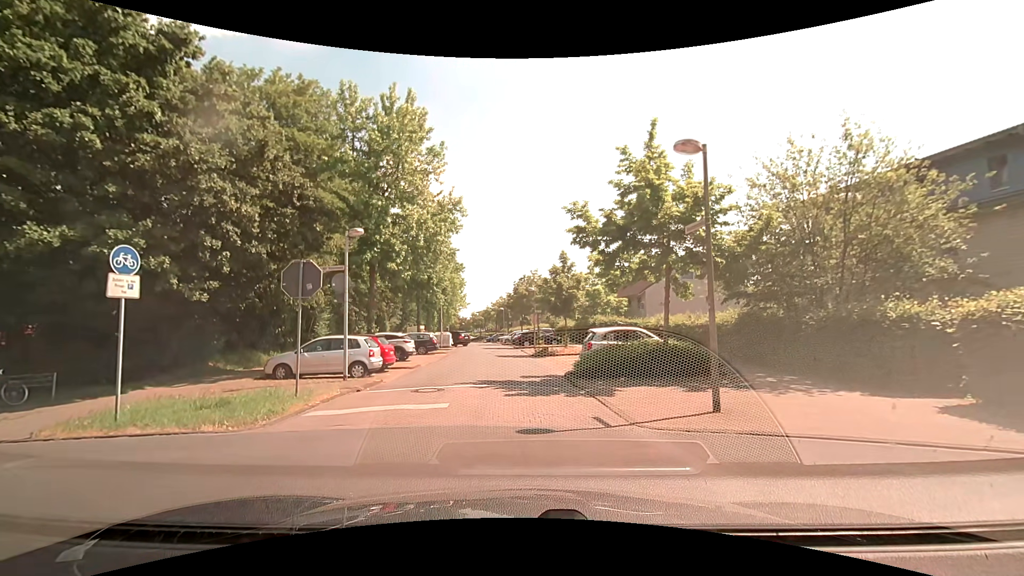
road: residential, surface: asphalt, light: Day
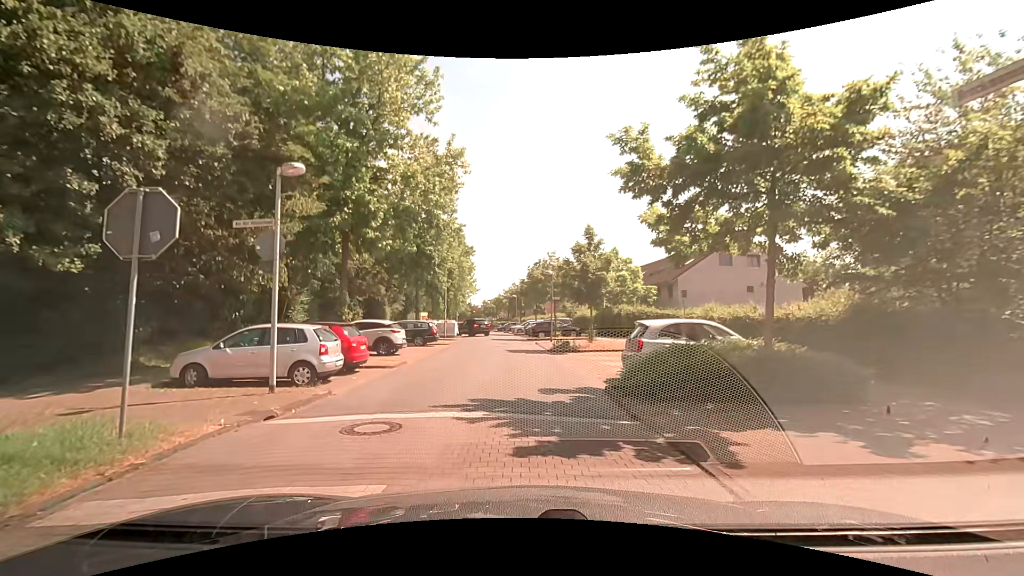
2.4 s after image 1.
(0.0, +5.6) m; 0°
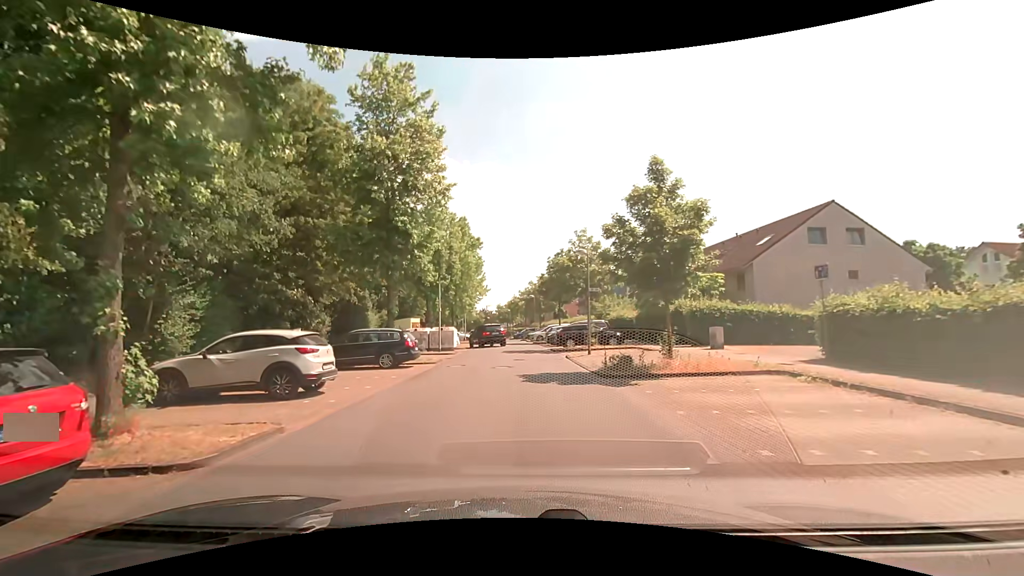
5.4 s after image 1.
(-0.2, +10.8) m; -4°
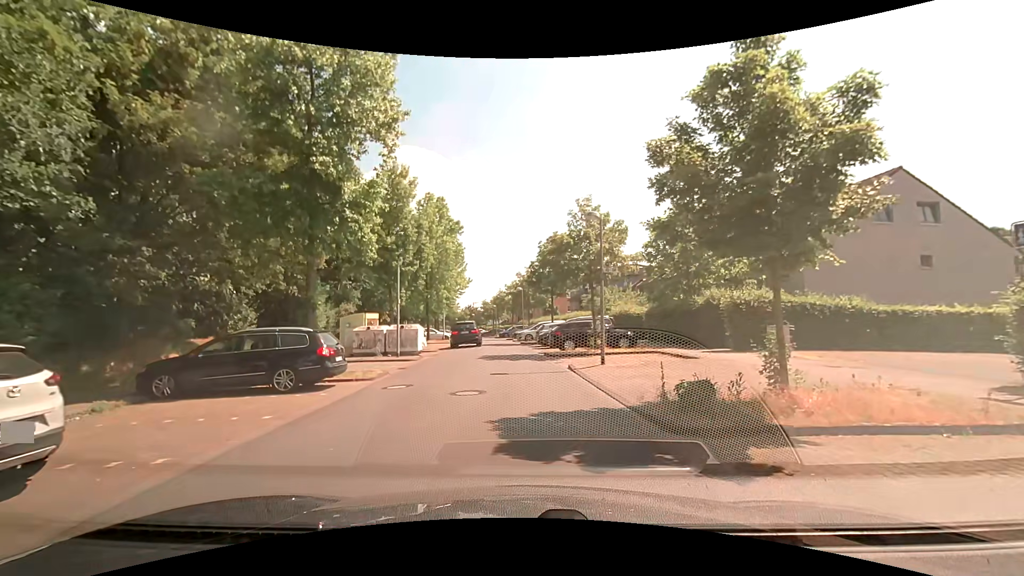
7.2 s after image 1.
(+0.3, +7.1) m; +4°
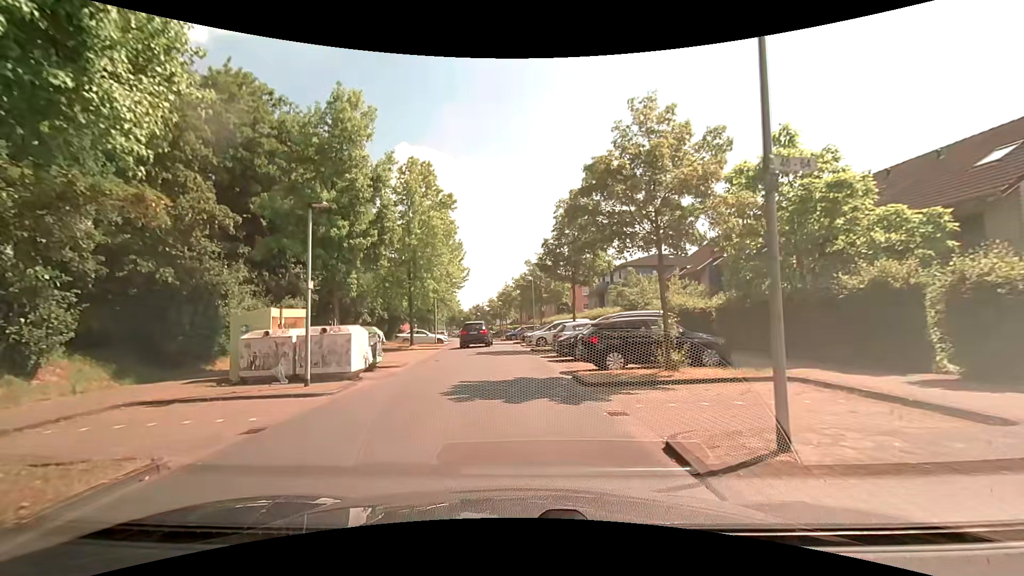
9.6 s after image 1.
(-0.1, +10.3) m; -1°
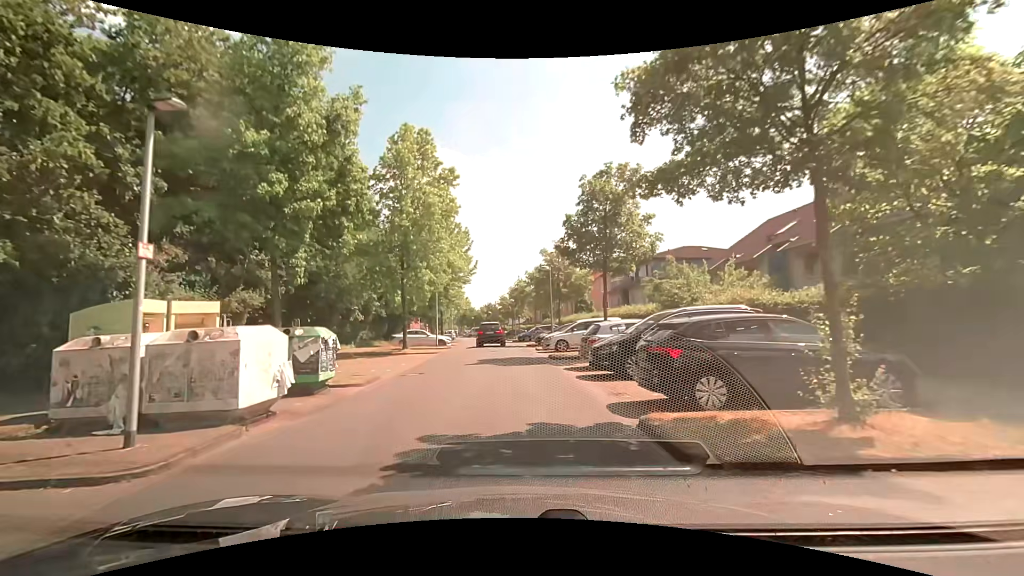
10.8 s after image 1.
(-0.2, +6.1) m; -3°
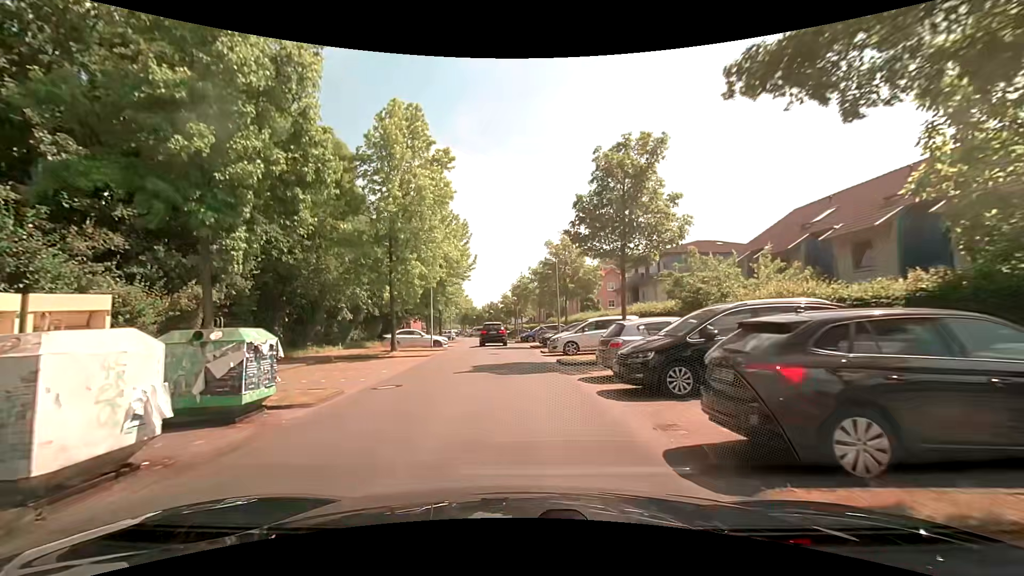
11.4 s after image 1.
(0.0, +3.3) m; 0°
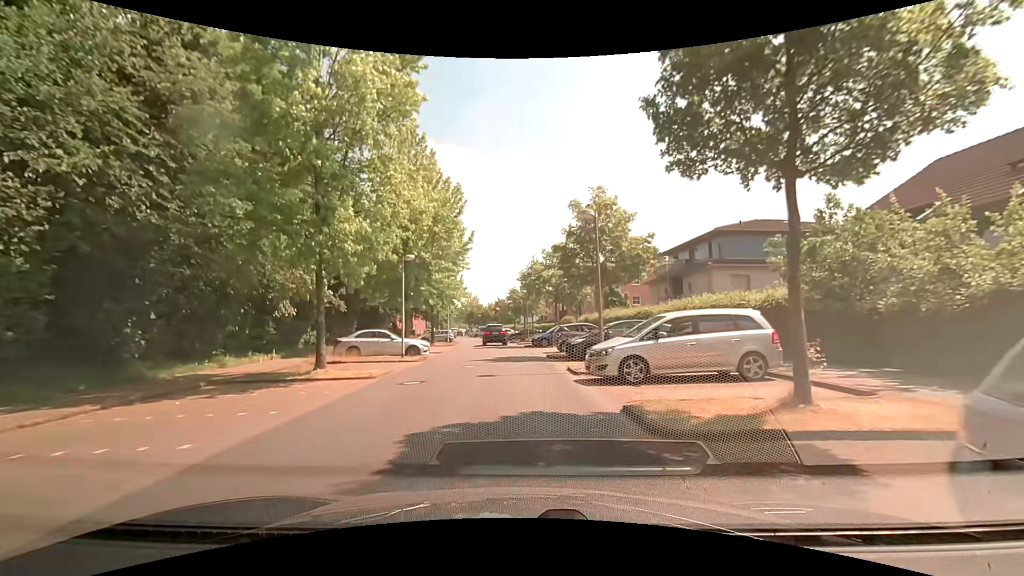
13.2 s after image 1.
(-0.3, +10.8) m; -1°
(0, +10) (0, +20) (-1, +30) (-2, +40) (-3, +50) (-4, +60) (-6, +70) (-8, +79) (-9, +89) (-11, +99) m
